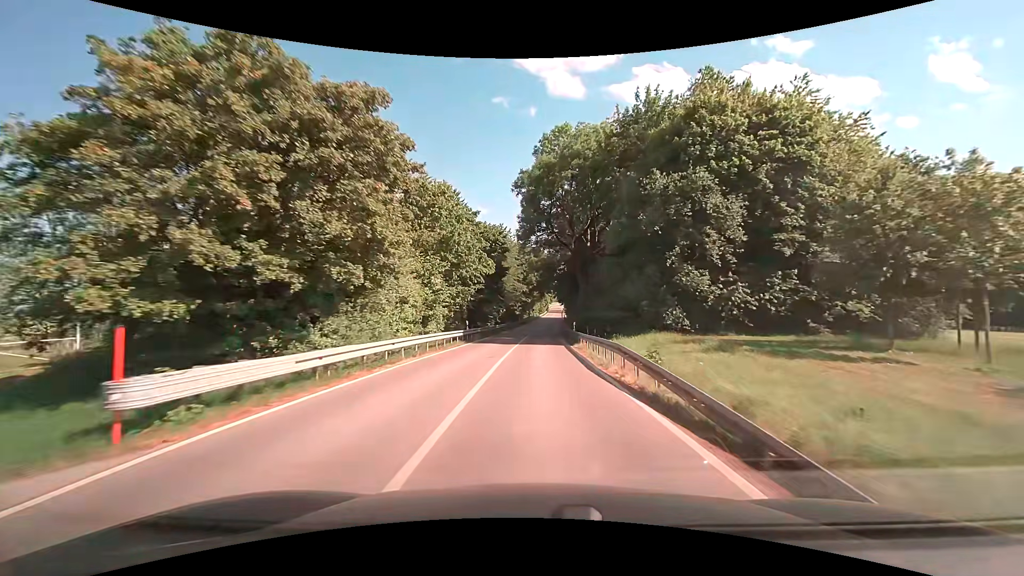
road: tertiary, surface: asphalt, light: Day
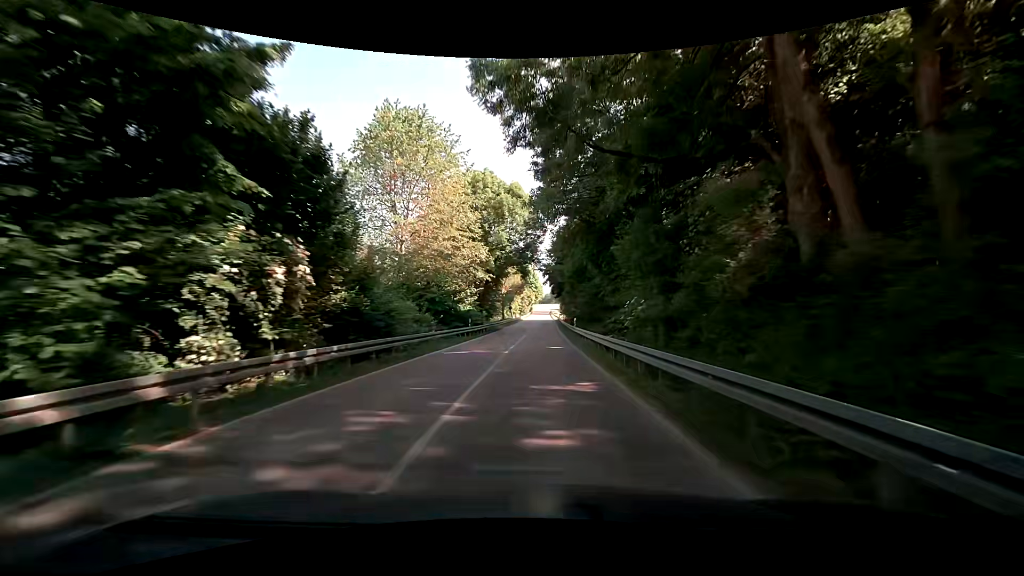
(+0.5, +48.9) m; +2°
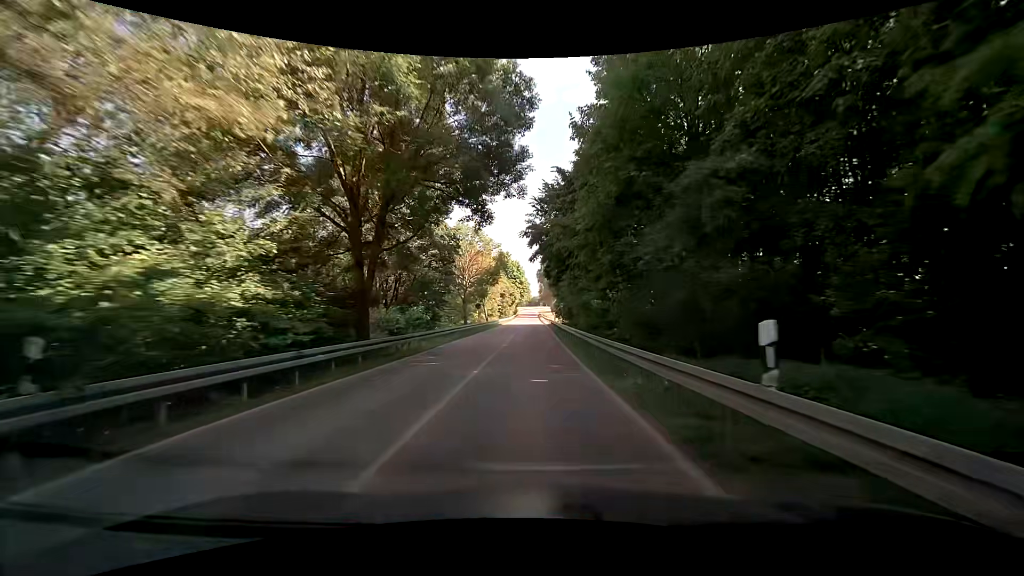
(+0.6, +30.3) m; +2°
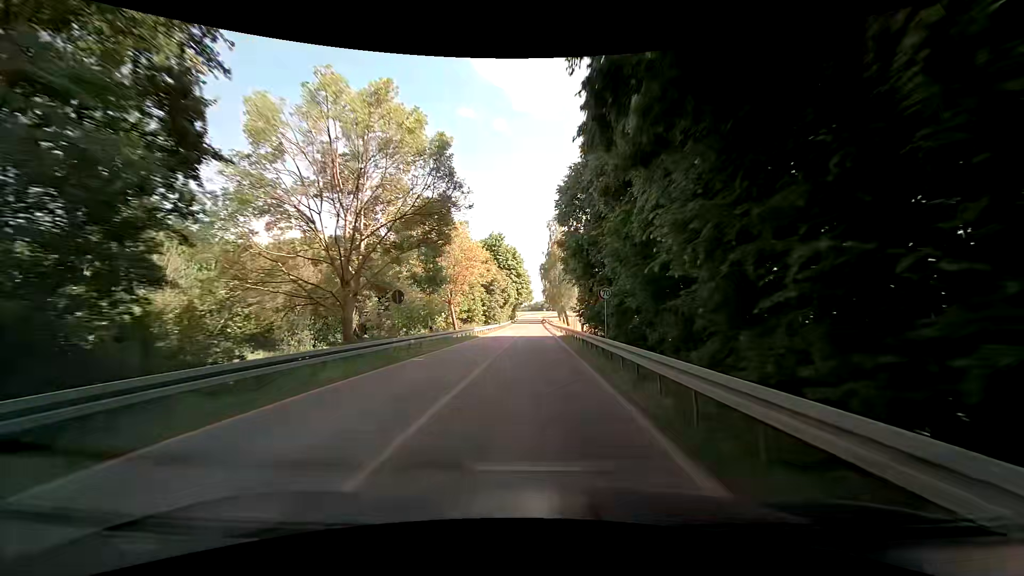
(-0.1, +30.7) m; 0°
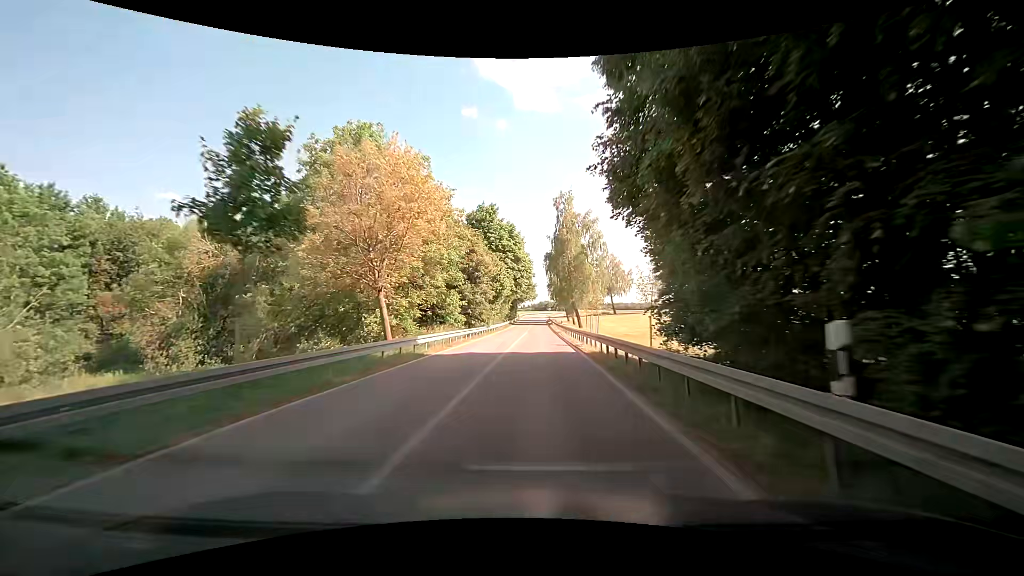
(-0.2, +20.6) m; -1°
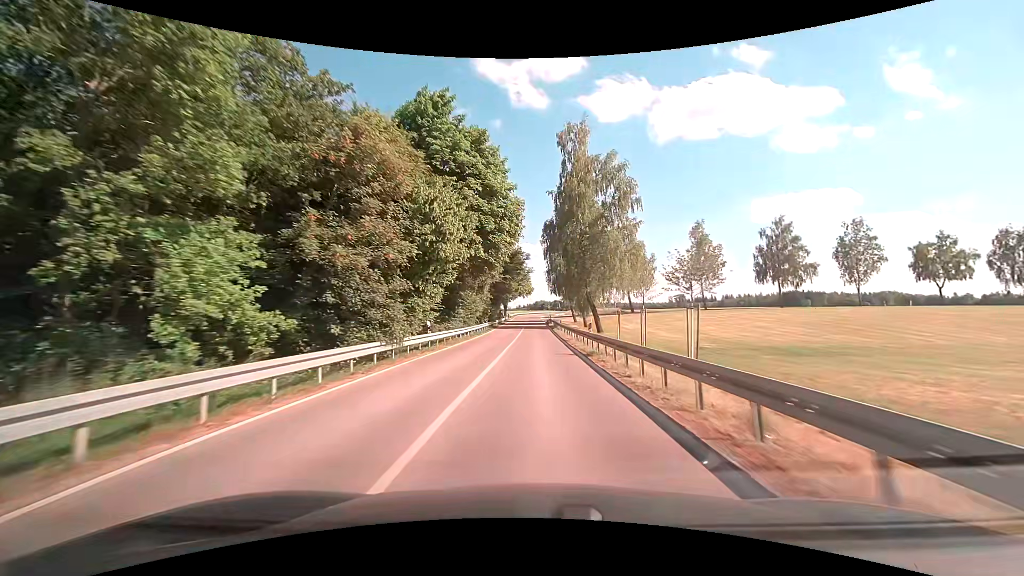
(+0.1, +30.5) m; 0°
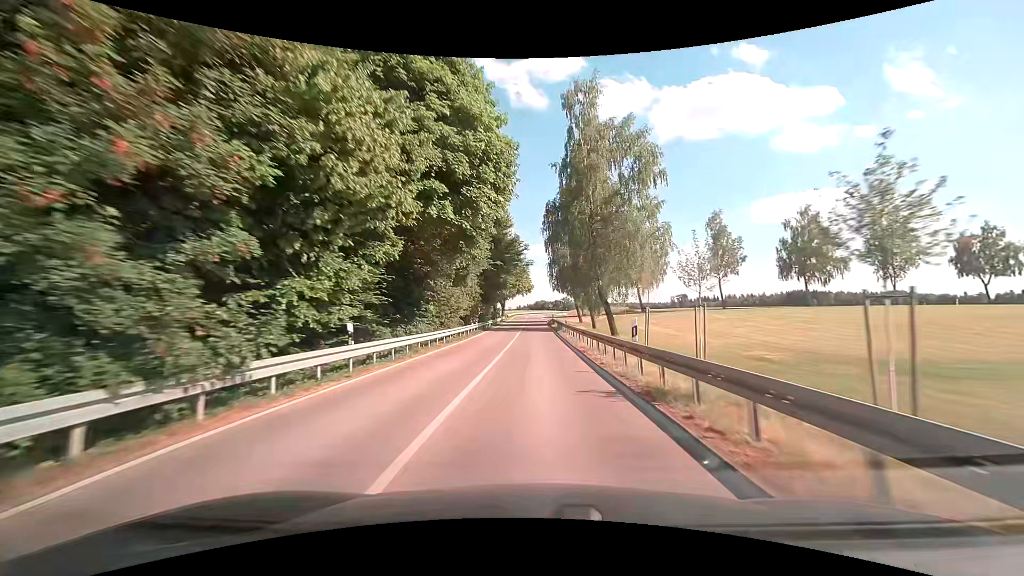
(0.0, +10.0) m; 0°
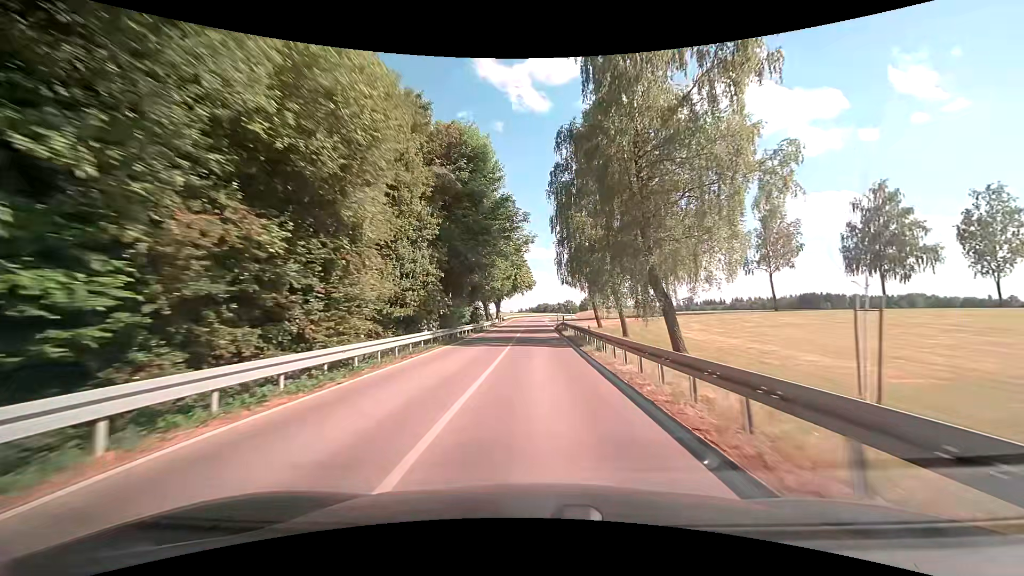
(+0.1, +19.8) m; 0°
(0, +10) (0, +20) (0, +30) (0, +40) (0, +50) (0, +60) (0, +70) (0, +80) (0, +90) (0, +100) m
